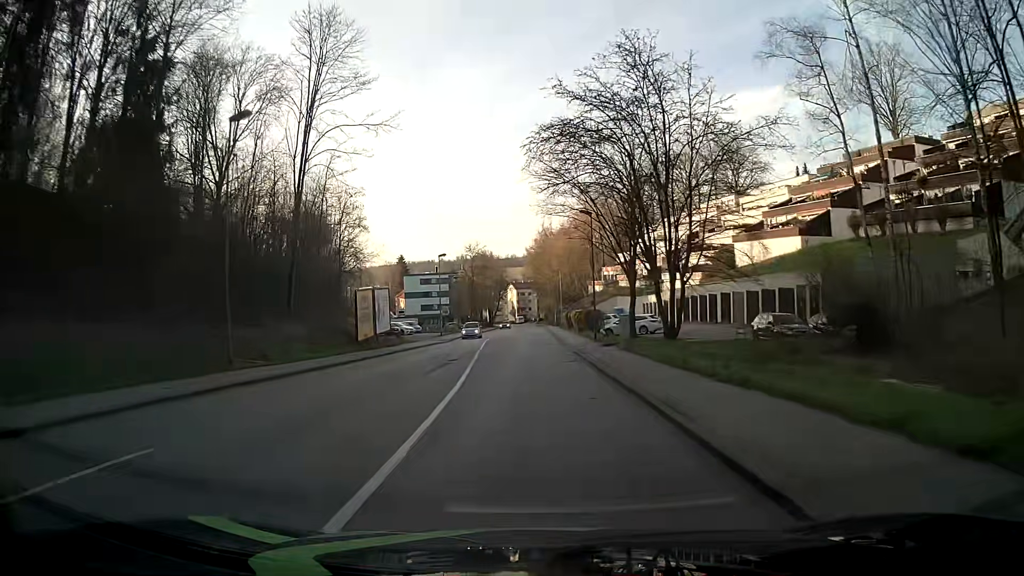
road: tertiary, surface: asphalt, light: Day
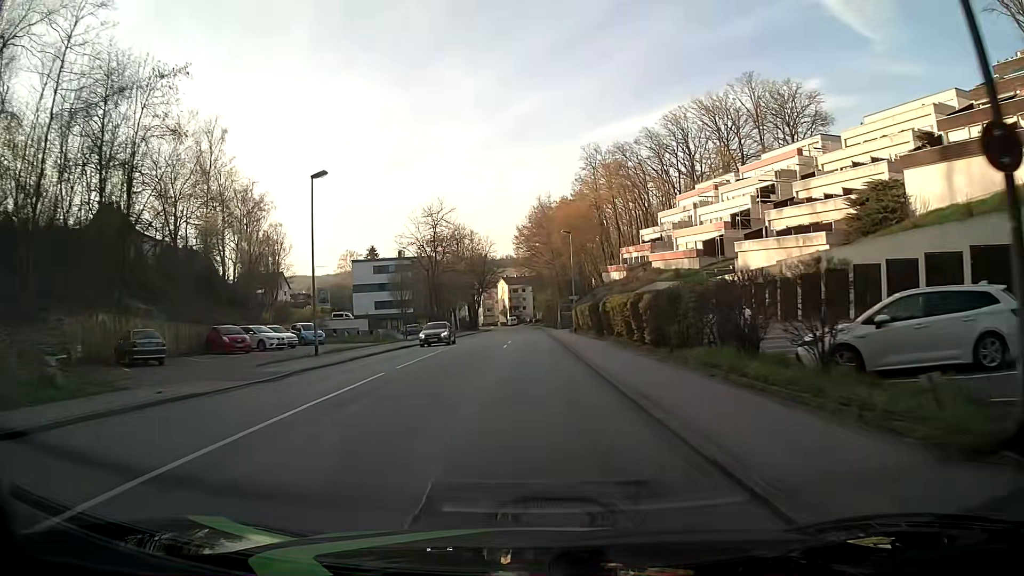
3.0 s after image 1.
(+0.5, +38.2) m; +1°
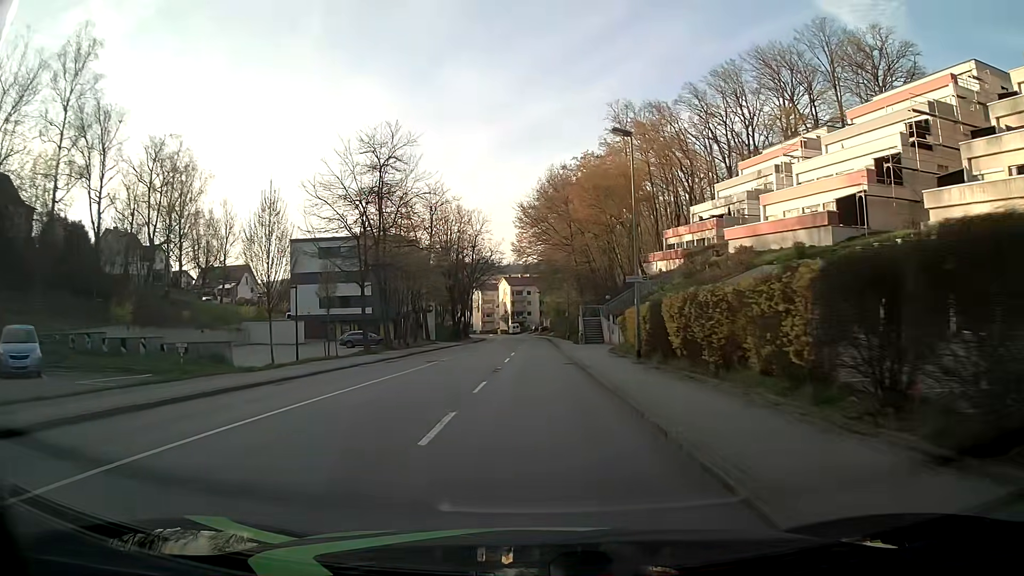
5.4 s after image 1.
(-0.1, +30.5) m; -1°
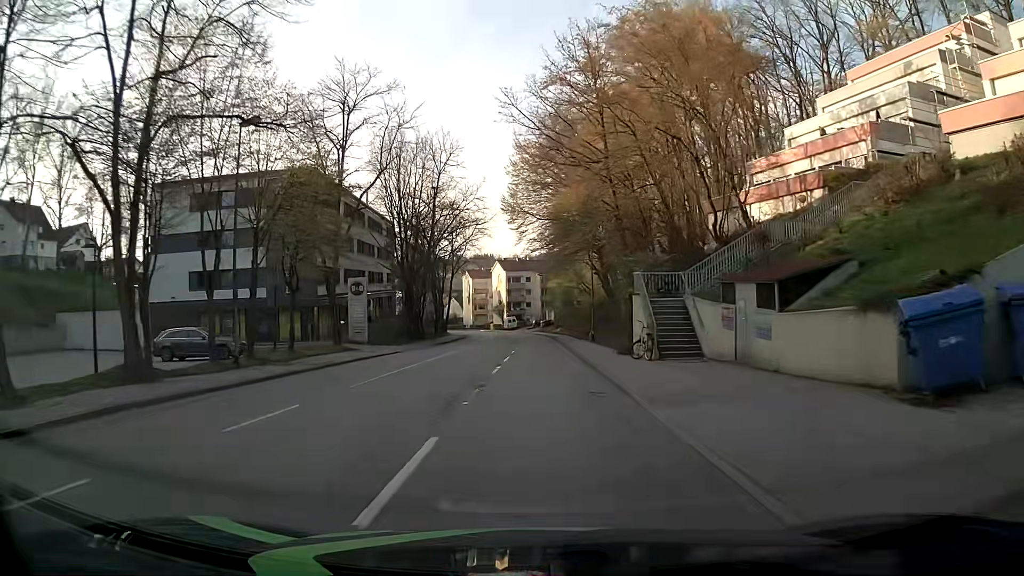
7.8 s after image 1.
(+0.1, +30.5) m; 0°
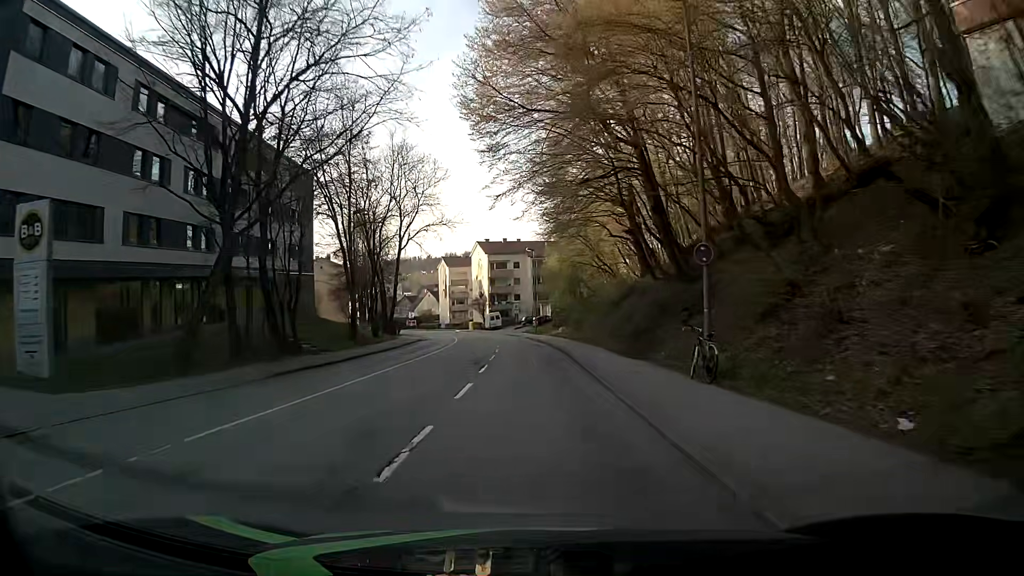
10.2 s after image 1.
(+0.4, +30.7) m; +1°
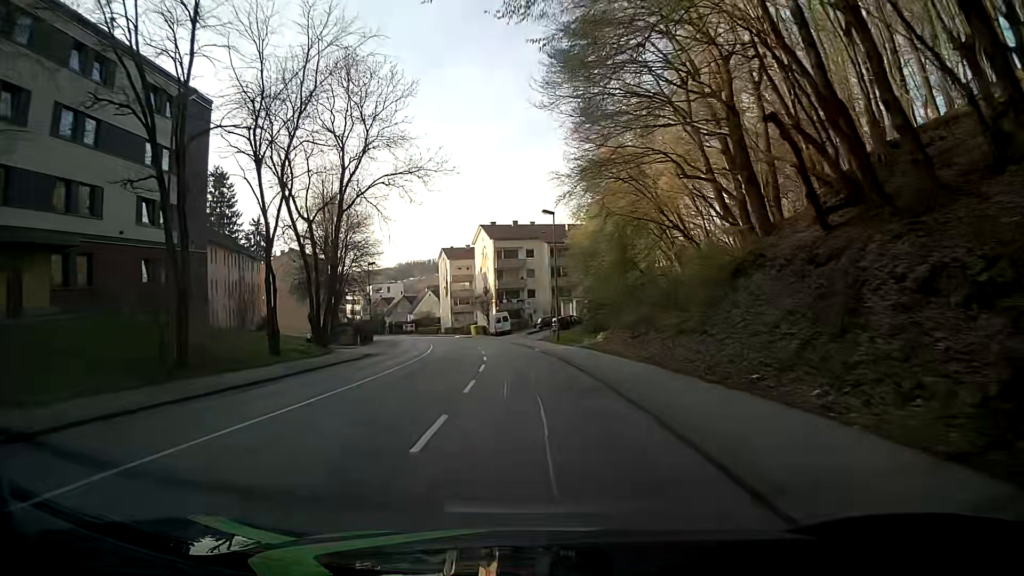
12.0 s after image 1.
(-0.2, +23.0) m; -4°
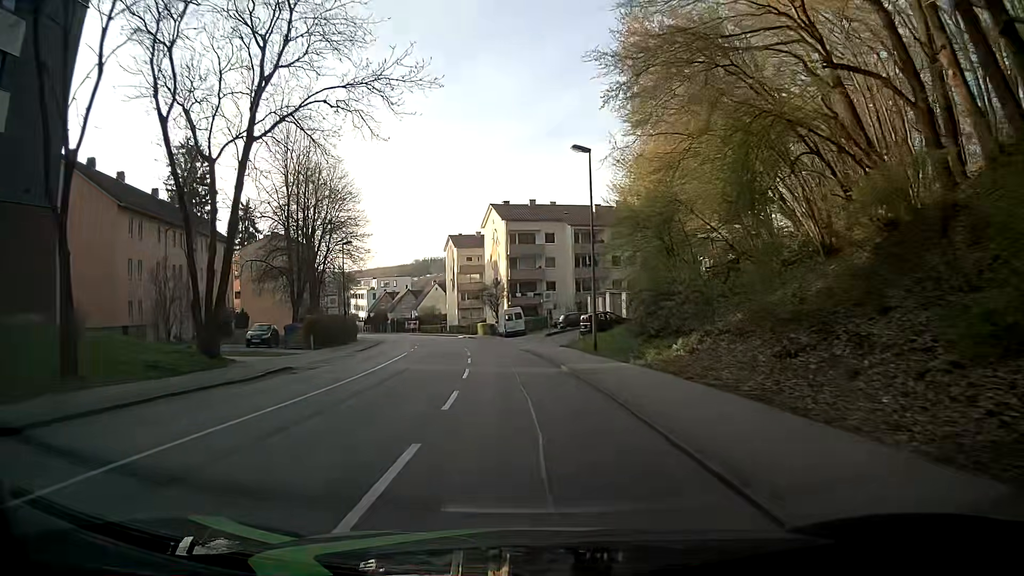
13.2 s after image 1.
(+0.2, +15.3) m; +1°
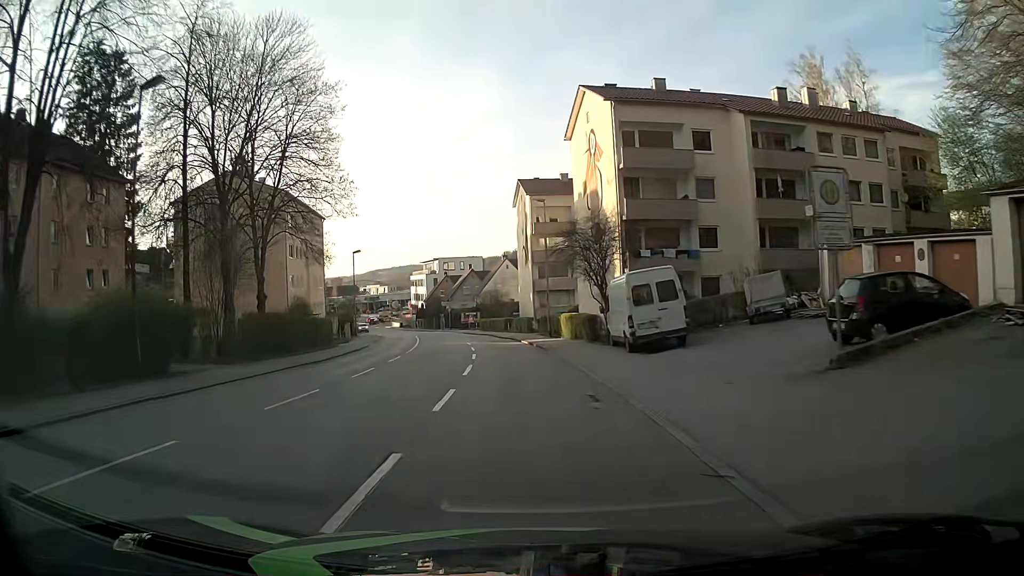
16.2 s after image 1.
(-2.8, +37.9) m; -8°
(0, +10) (-1, +20) (-2, +30) (-3, +40) (-4, +50) (-6, +60) (-8, +69) (-11, +79) (-14, +89) (-17, +98) m
